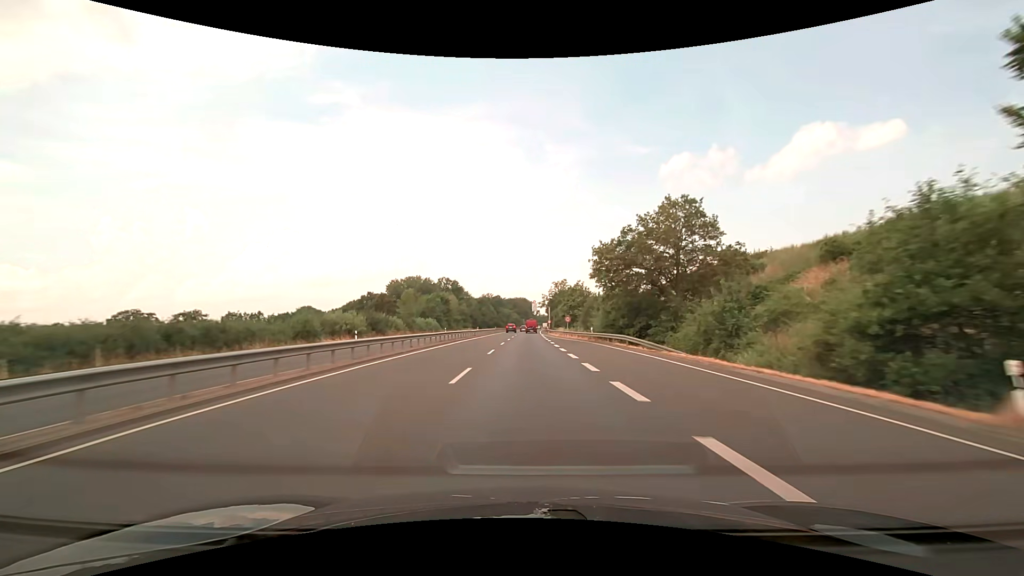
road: trunk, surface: asphalt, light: Day
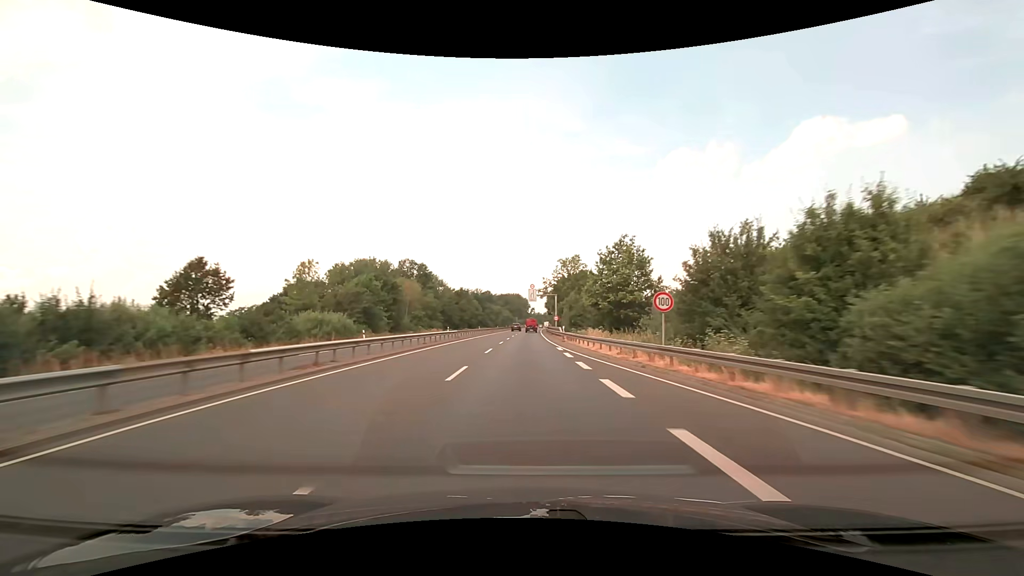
(+0.4, +47.5) m; +1°
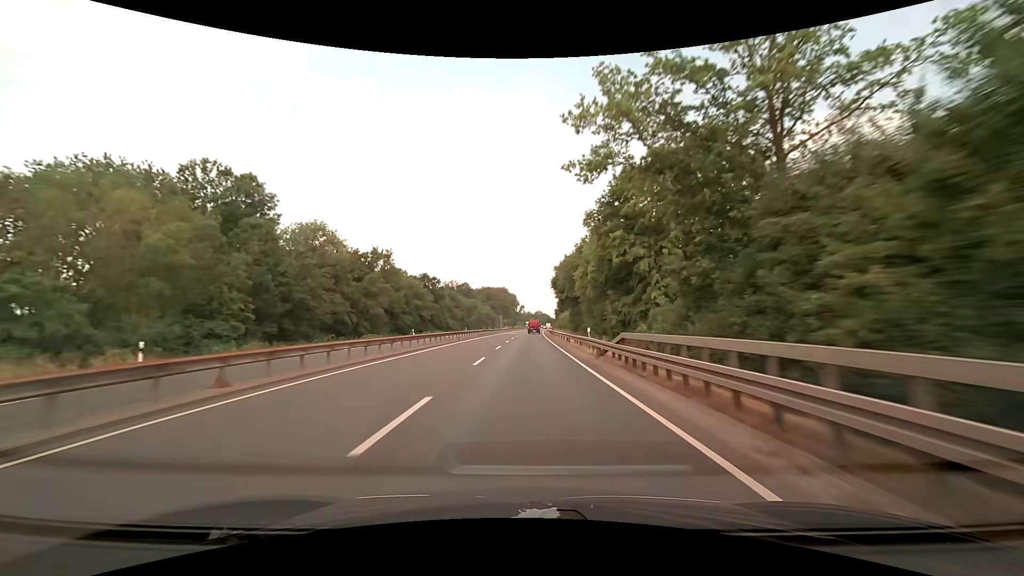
(+0.9, +79.2) m; +1°
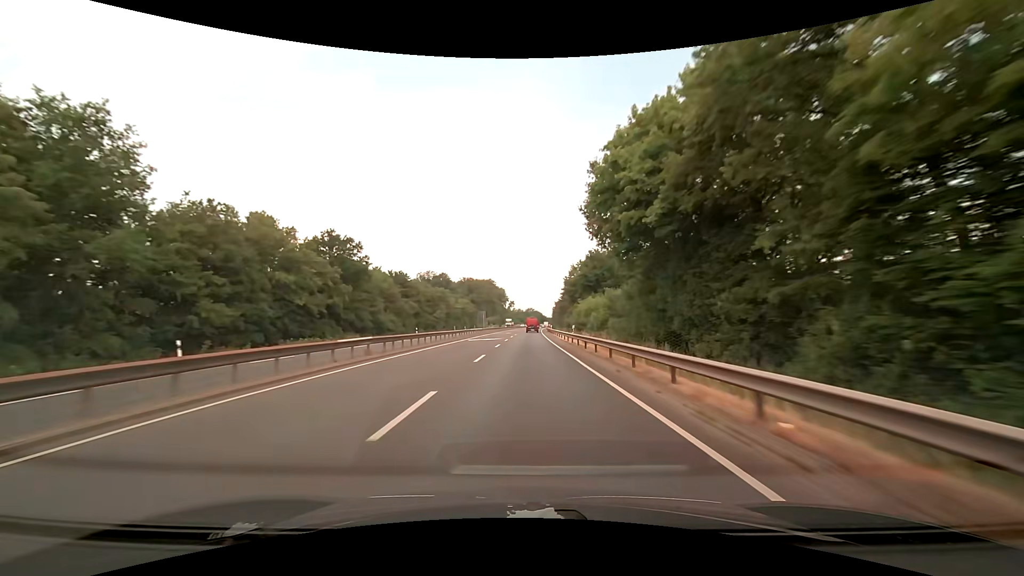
(+0.4, +47.5) m; +1°
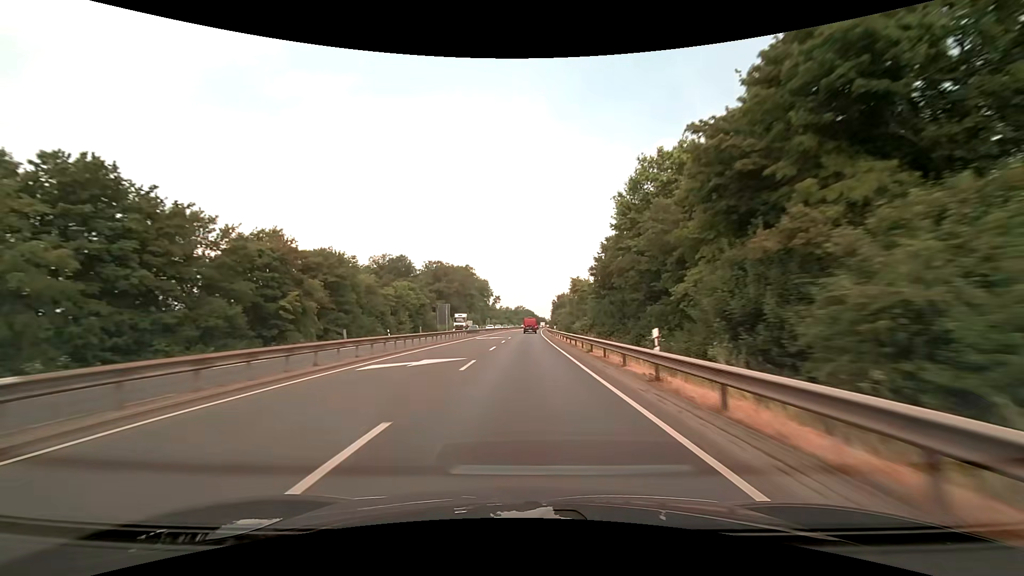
(+0.9, +63.4) m; +2°
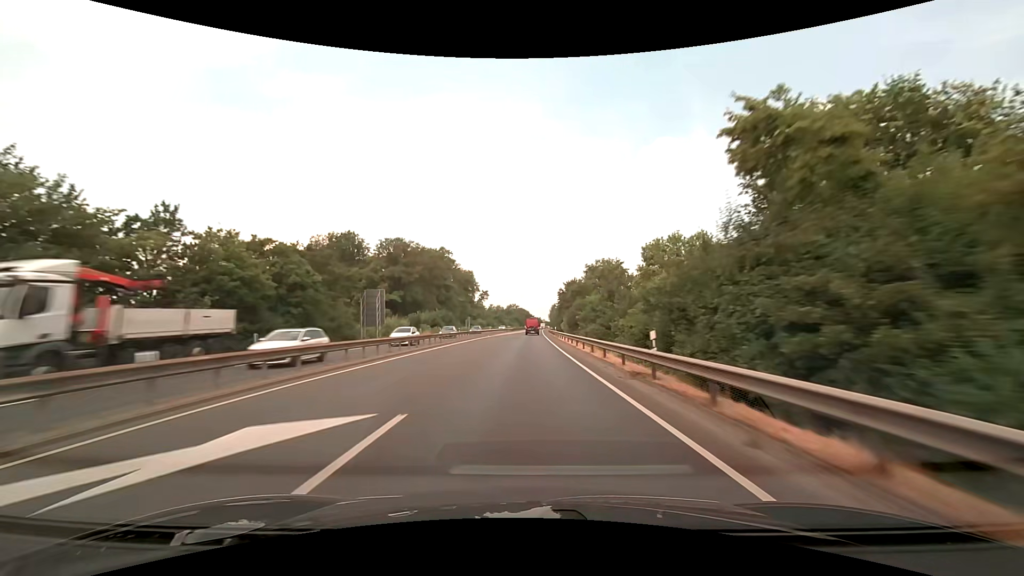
(+0.2, +47.5) m; 0°
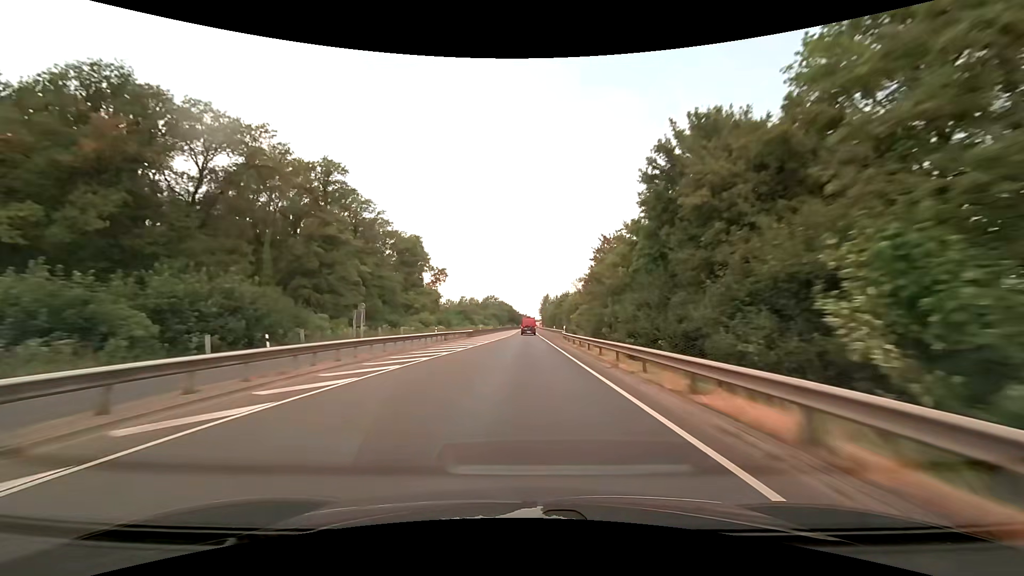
(+1.3, +79.1) m; +2°
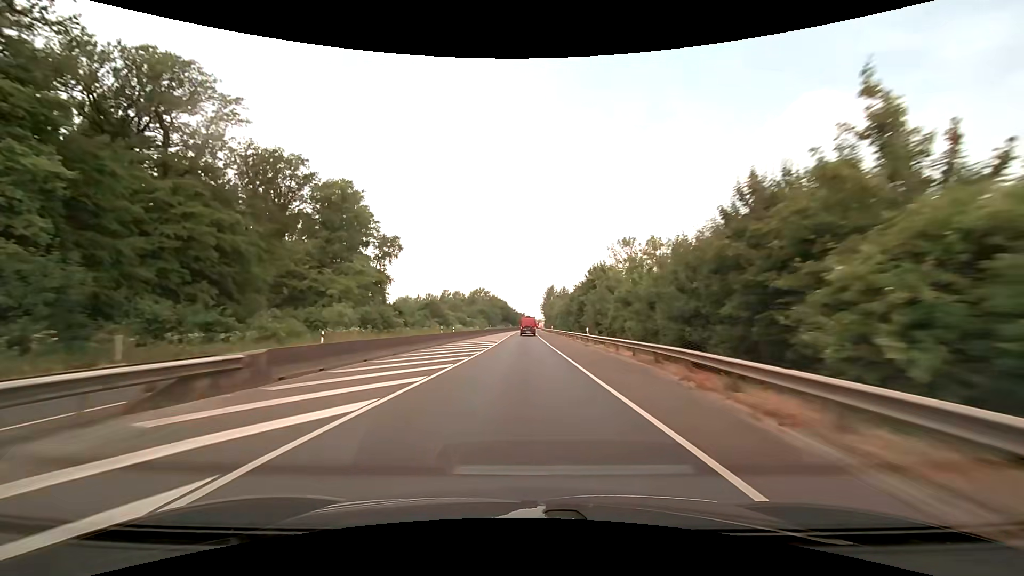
(+0.1, +47.5) m; 0°
(0, +10) (0, +20) (0, +30) (0, +40) (0, +50) (0, +60) (0, +70) (0, +80) (0, +90) (0, +100) m
